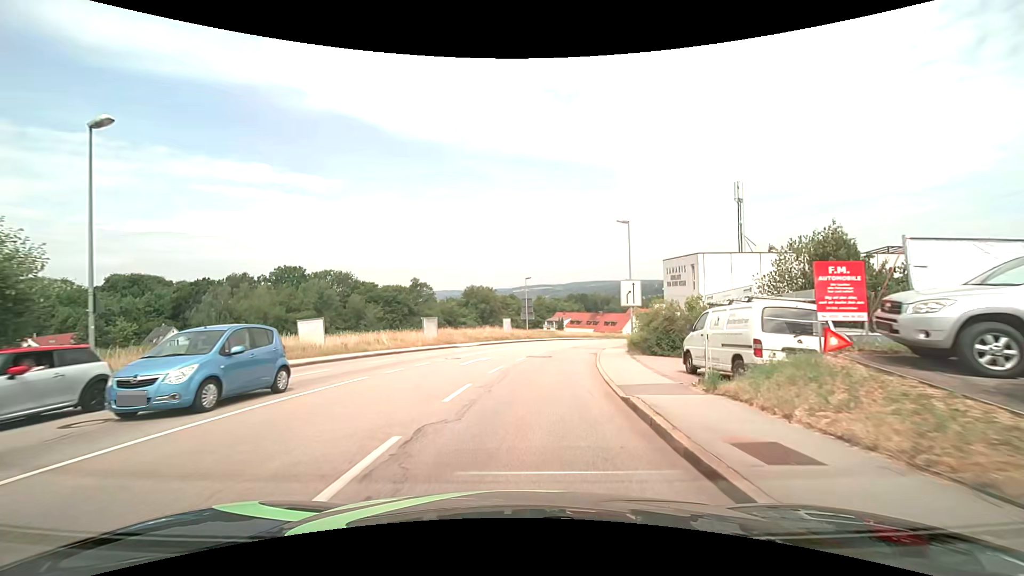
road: tertiary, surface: asphalt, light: Day
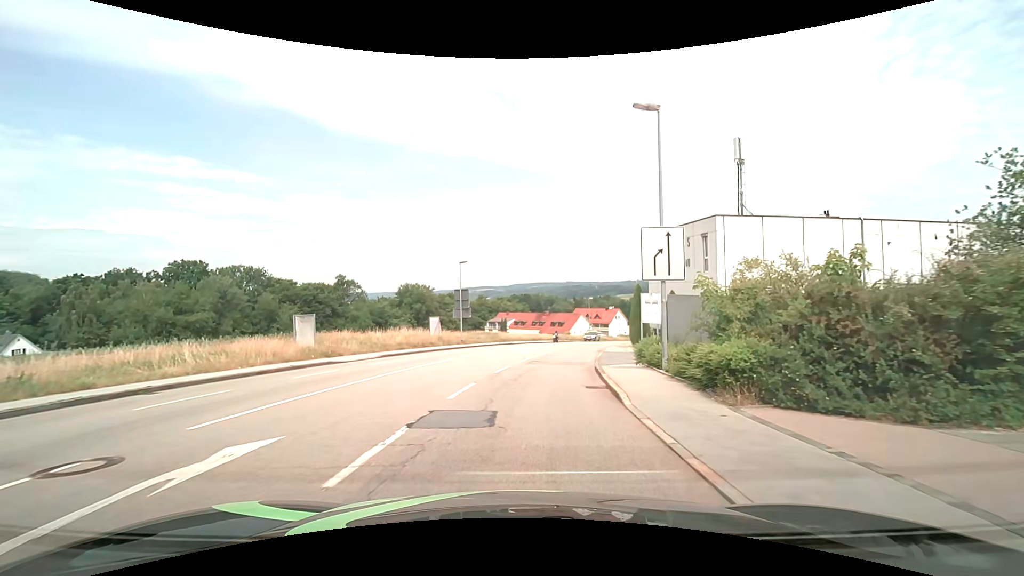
(+0.9, +17.0) m; +6°
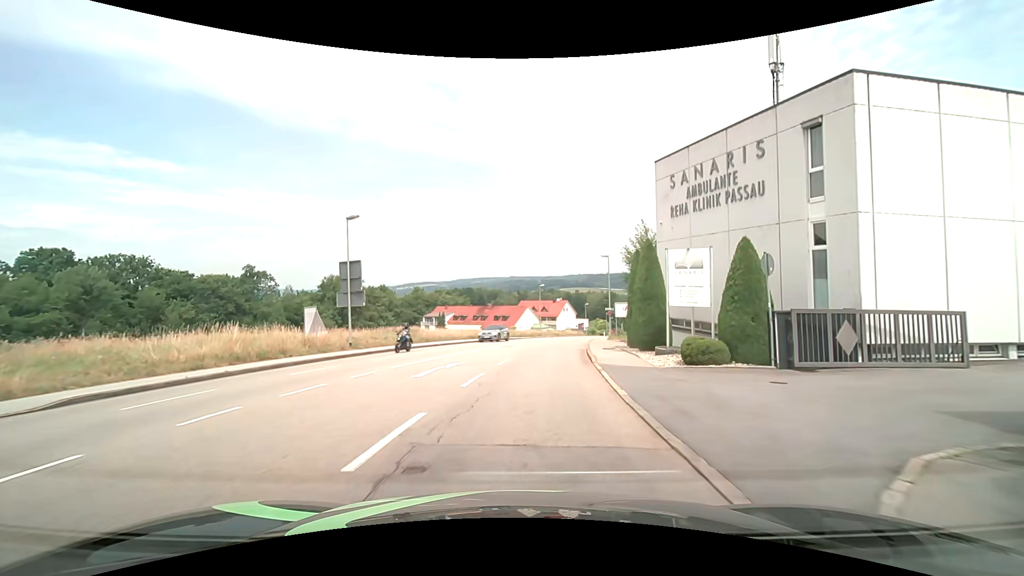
(+1.1, +17.6) m; +7°
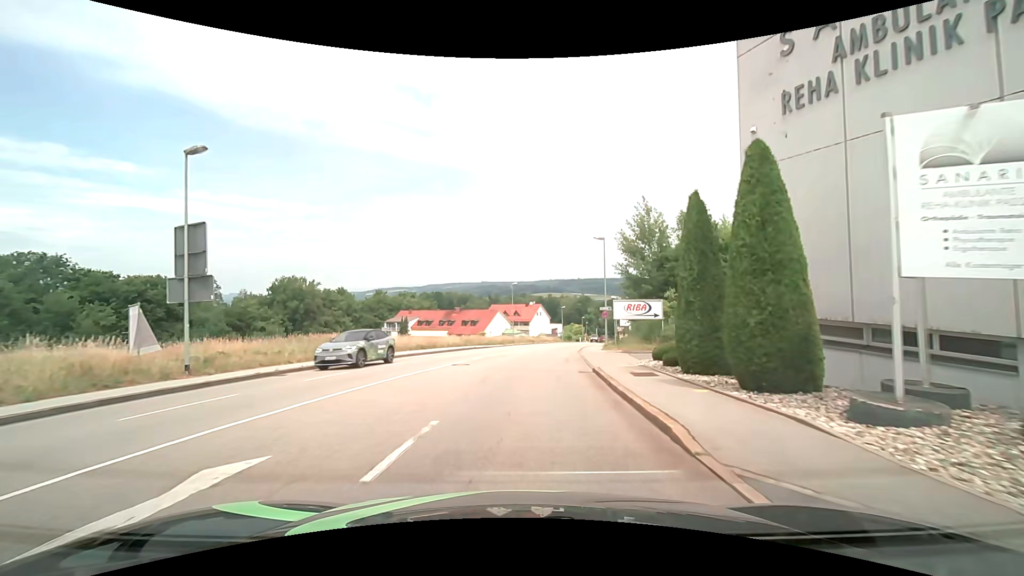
(+0.3, +12.2) m; +3°
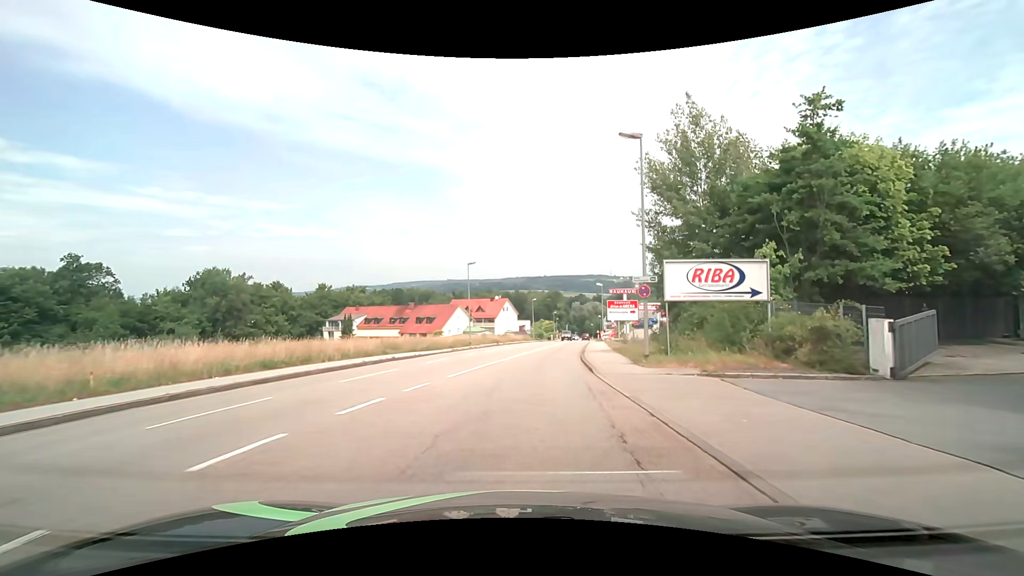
(+0.7, +18.8) m; +5°
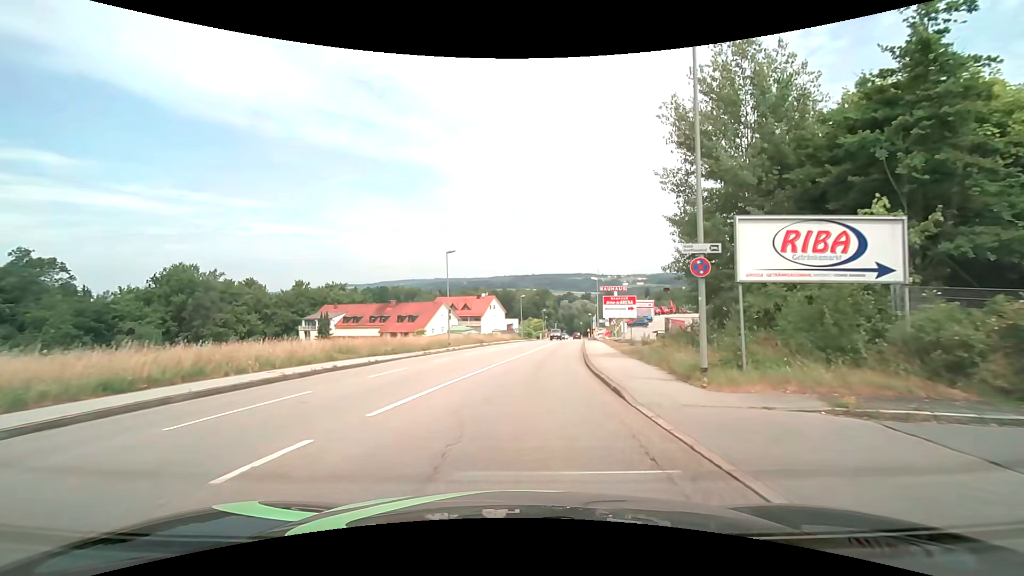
(+0.1, +6.4) m; +1°
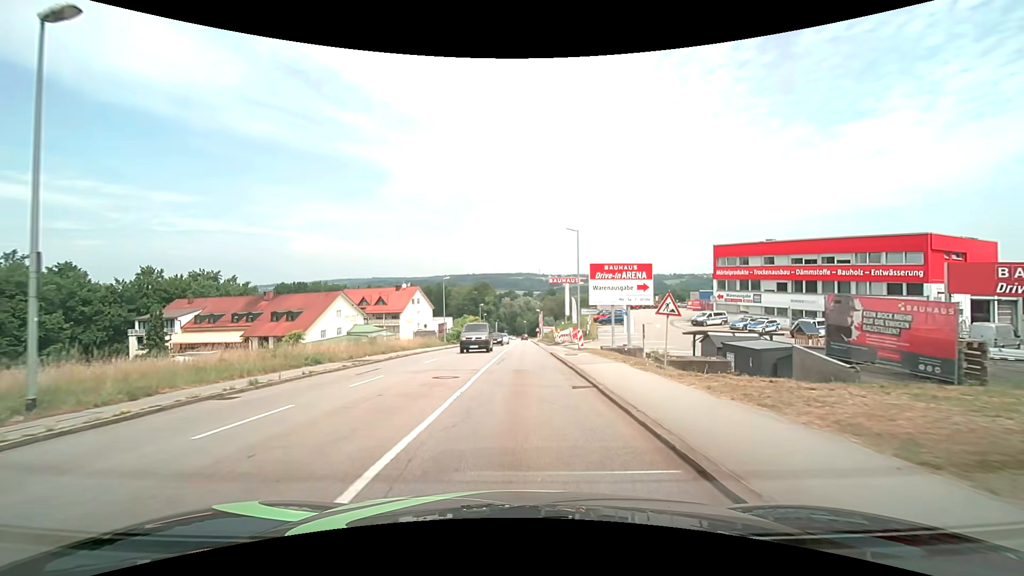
(+2.1, +31.3) m; +7°
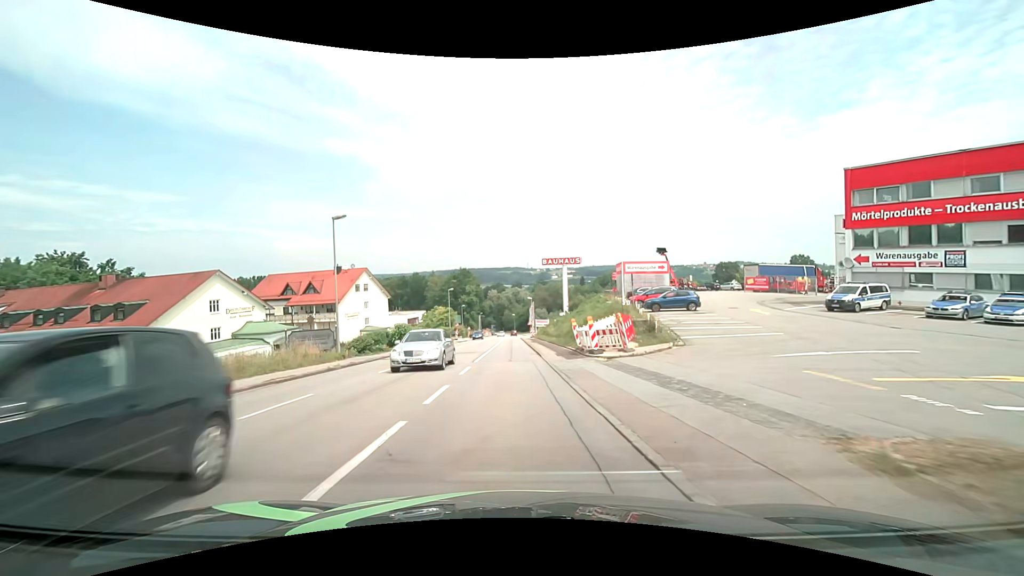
(+0.7, +31.8) m; +1°
(0, +10) (0, +20) (-1, +30) (-1, +40) (-1, +50) (-1, +60) (-1, +70) (-1, +80) (-1, +90) (-1, +100) m
